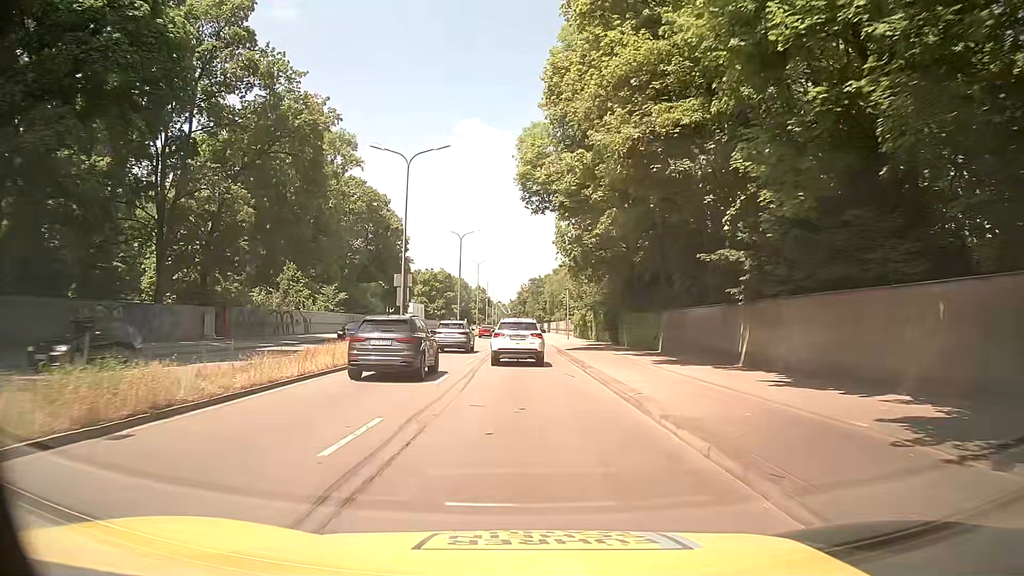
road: trunk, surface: asphalt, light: Day
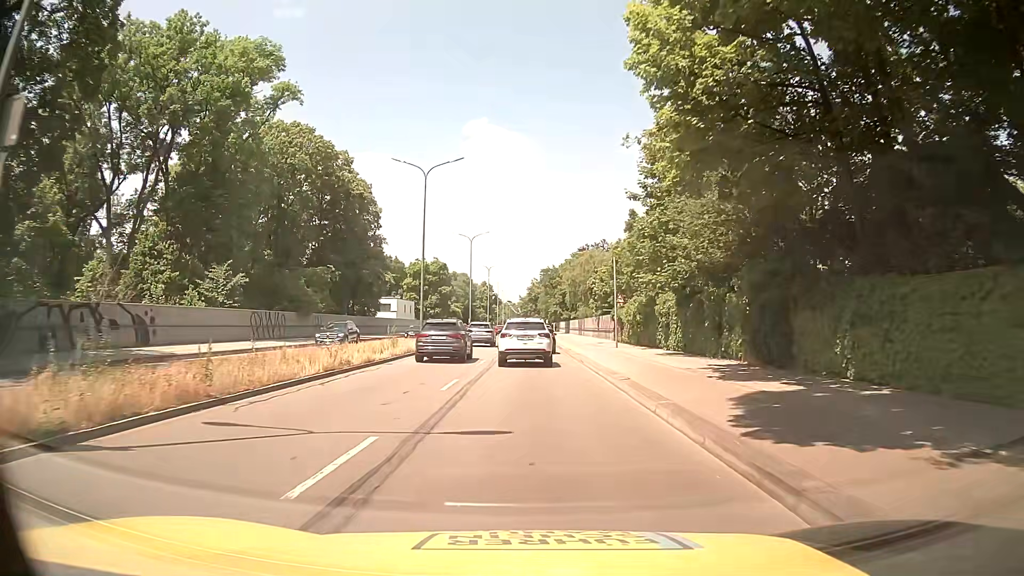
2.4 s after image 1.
(-0.4, +28.6) m; -2°
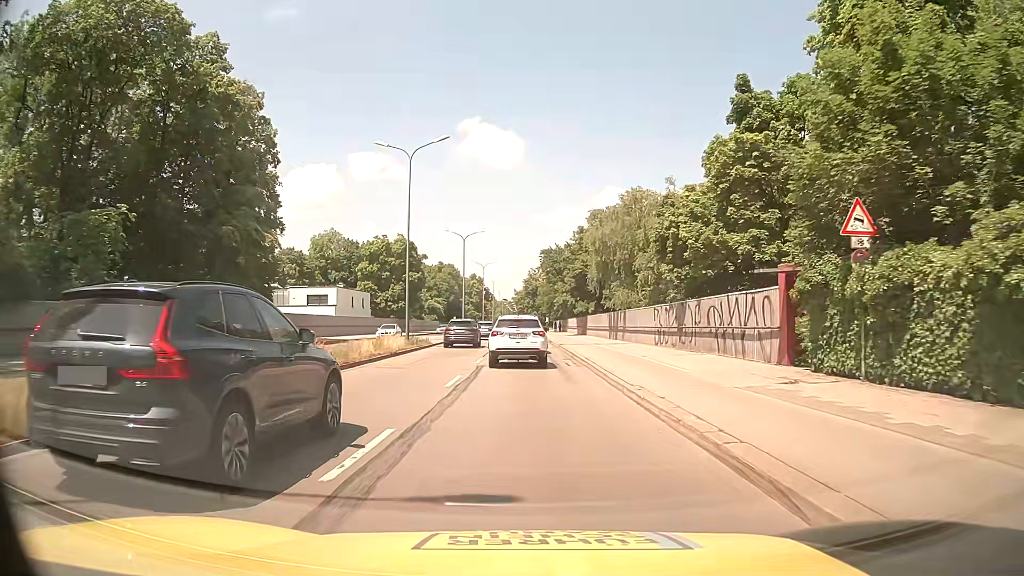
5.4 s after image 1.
(+0.4, +35.5) m; +1°
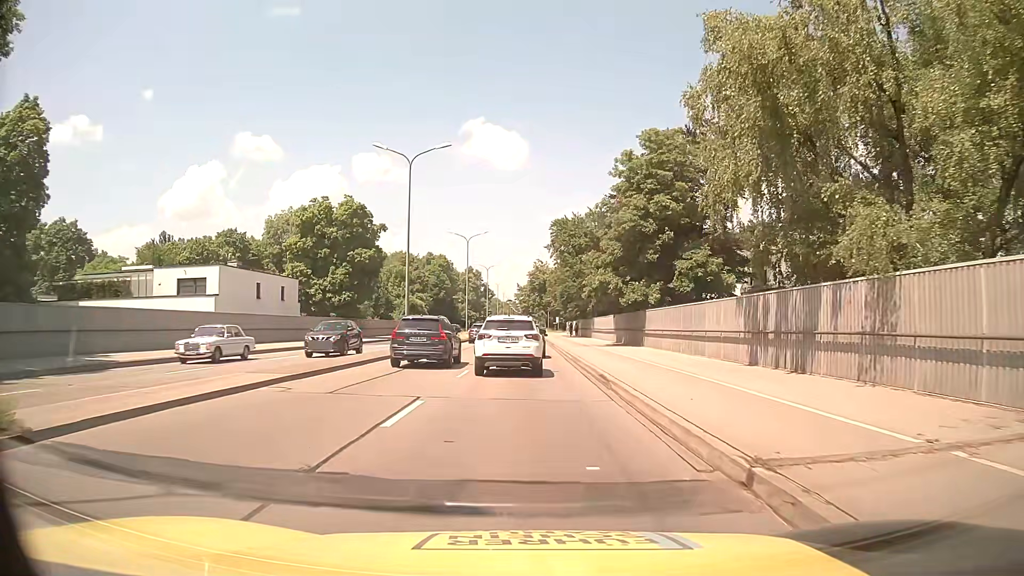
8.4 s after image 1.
(+0.1, +33.0) m; 0°
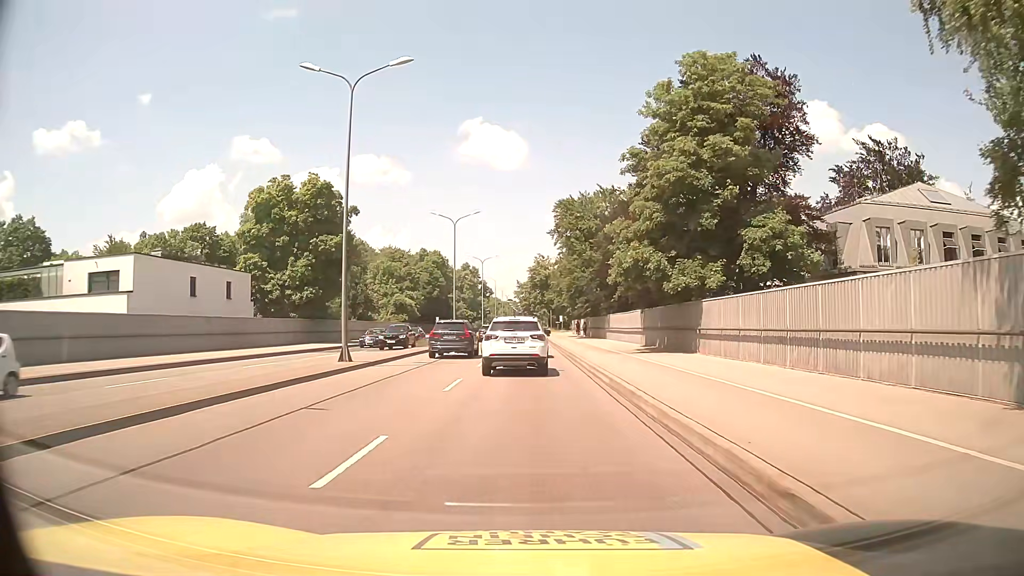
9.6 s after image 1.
(+0.1, +12.0) m; 0°
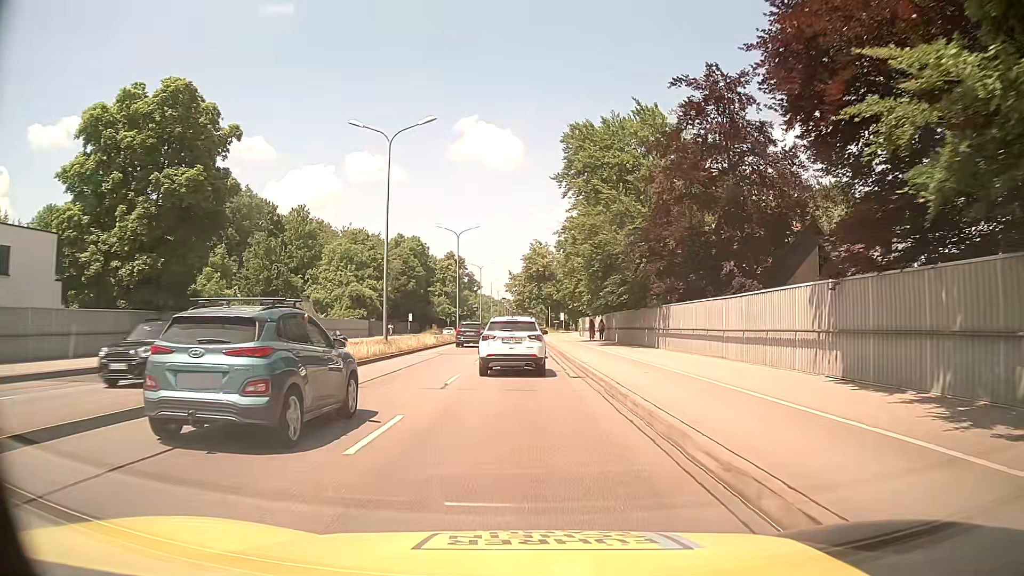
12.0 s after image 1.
(+0.1, +25.2) m; +1°
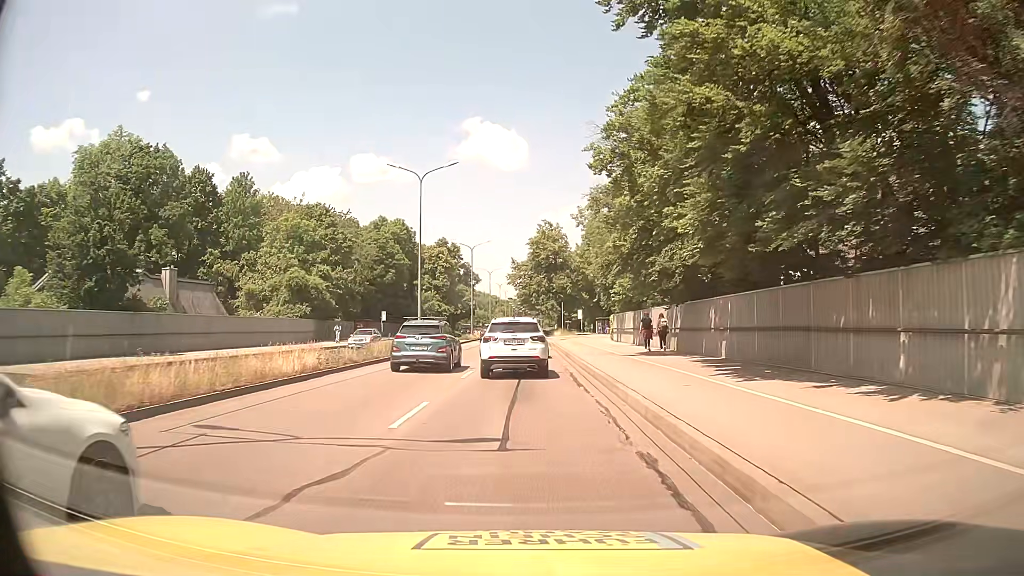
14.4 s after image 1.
(-0.2, +25.1) m; -1°
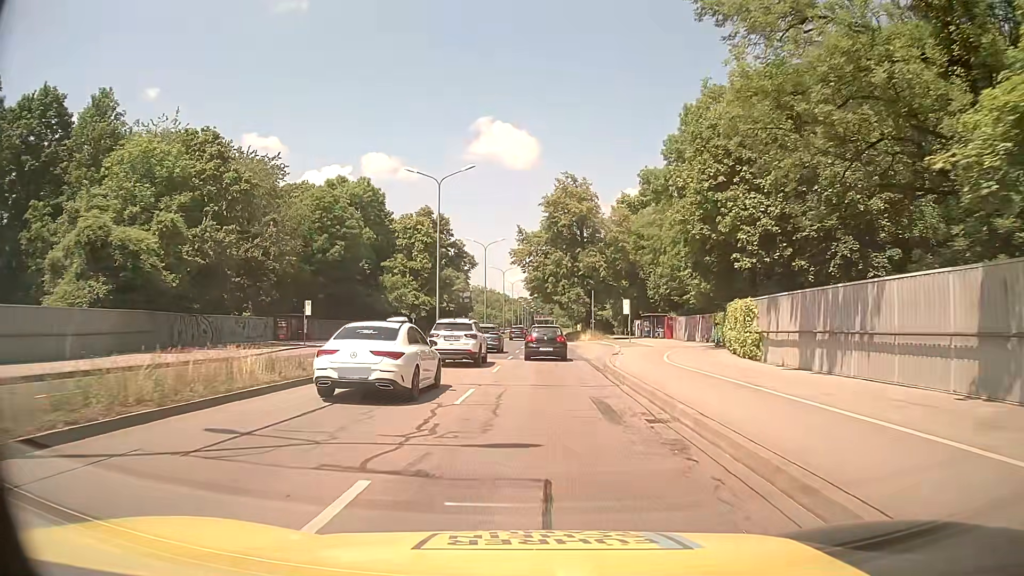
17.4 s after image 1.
(-0.4, +33.6) m; -1°
(0, +10) (0, +20) (0, +30) (-1, +40) (-1, +50) (-1, +60) (-1, +70) (-1, +80) (-1, +90) (-1, +100) m
